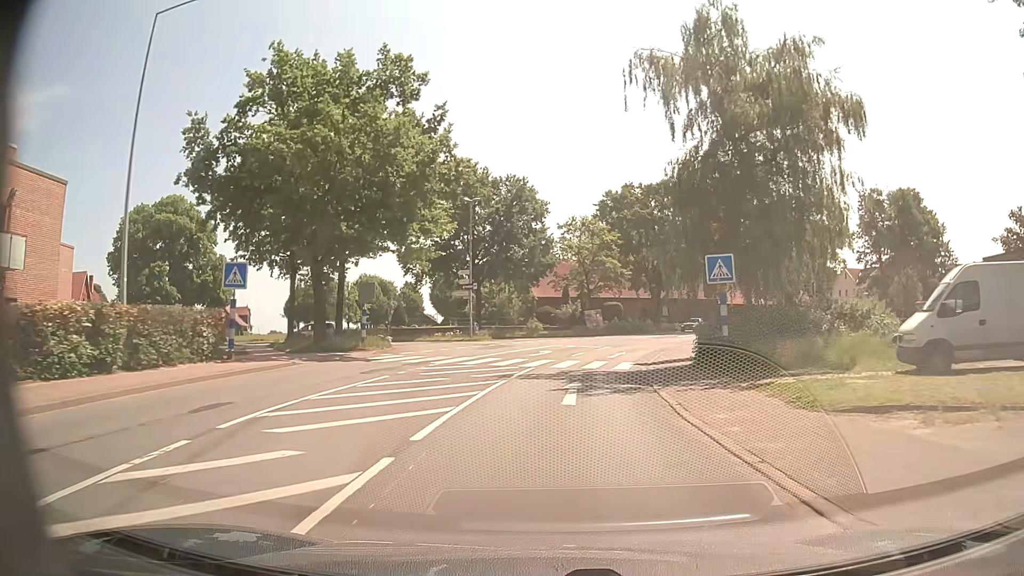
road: secondary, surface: asphalt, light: Day
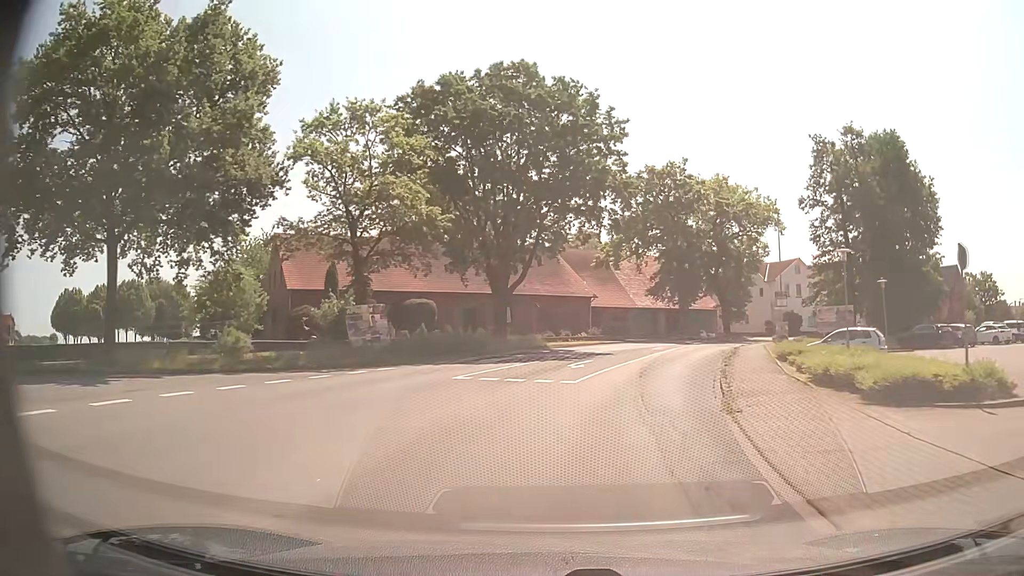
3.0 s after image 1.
(+4.0, +35.6) m; +15°
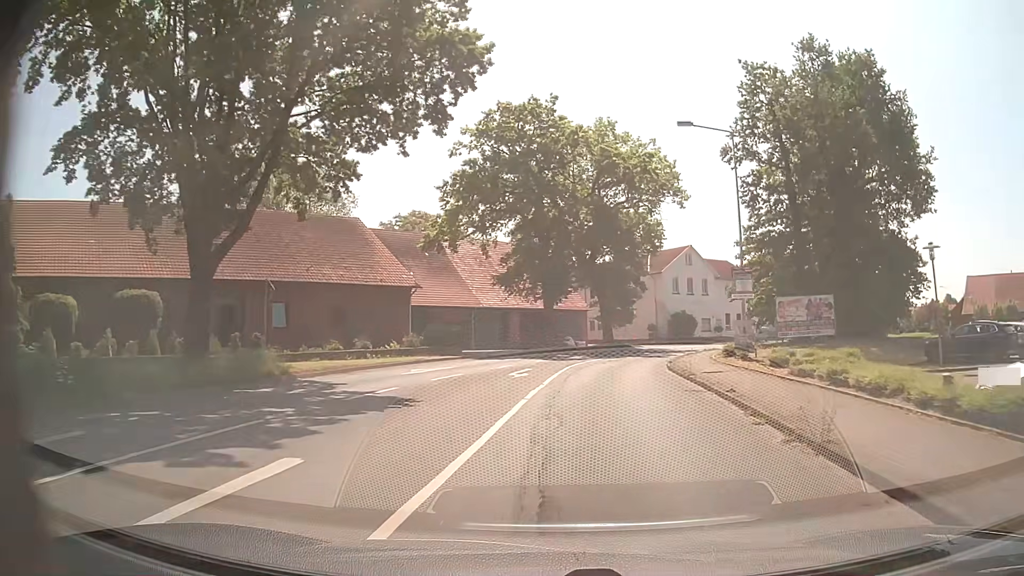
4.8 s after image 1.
(+2.6, +20.6) m; +13°
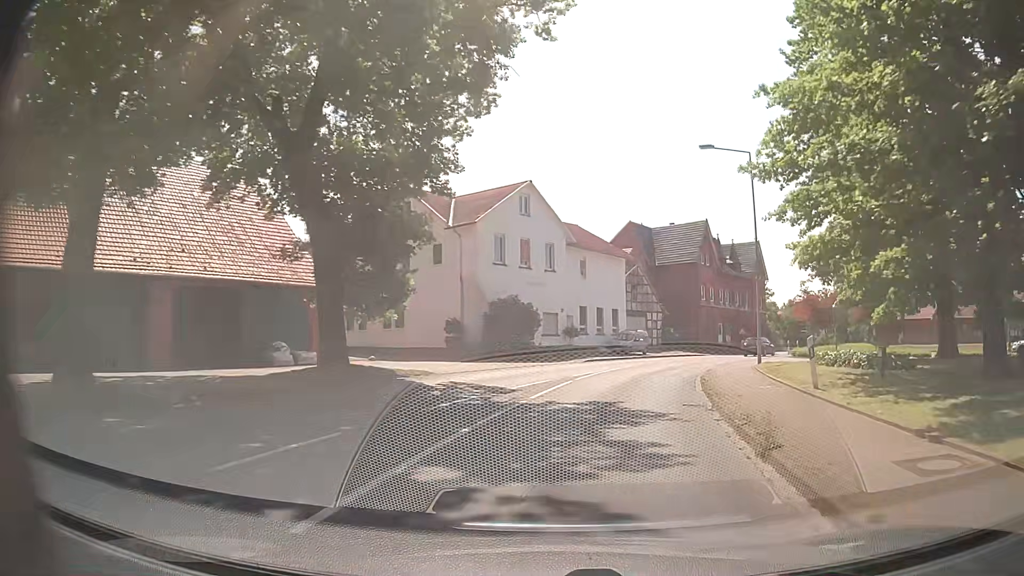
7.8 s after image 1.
(+4.9, +34.3) m; +17°
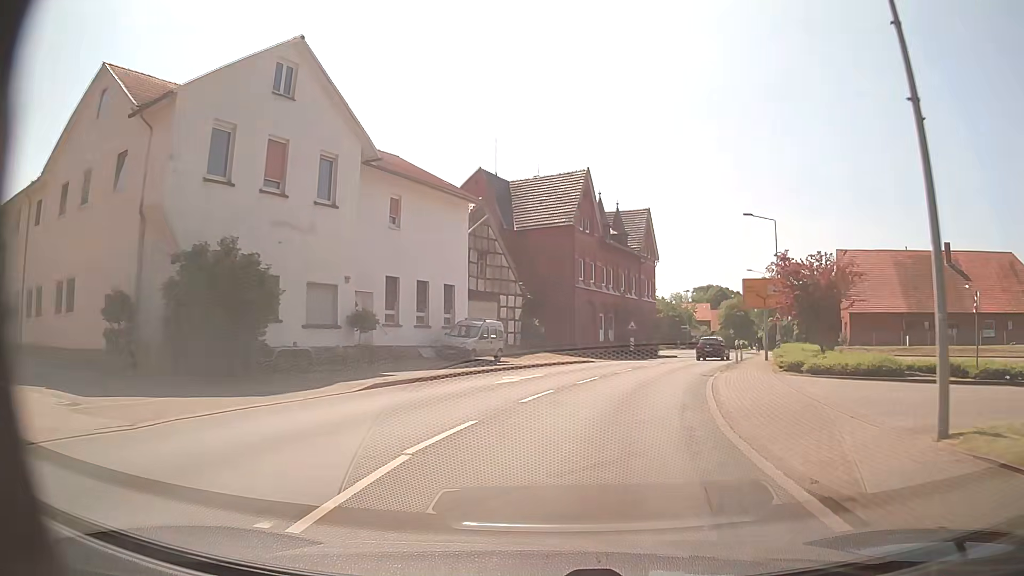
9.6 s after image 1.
(+2.4, +20.9) m; +13°
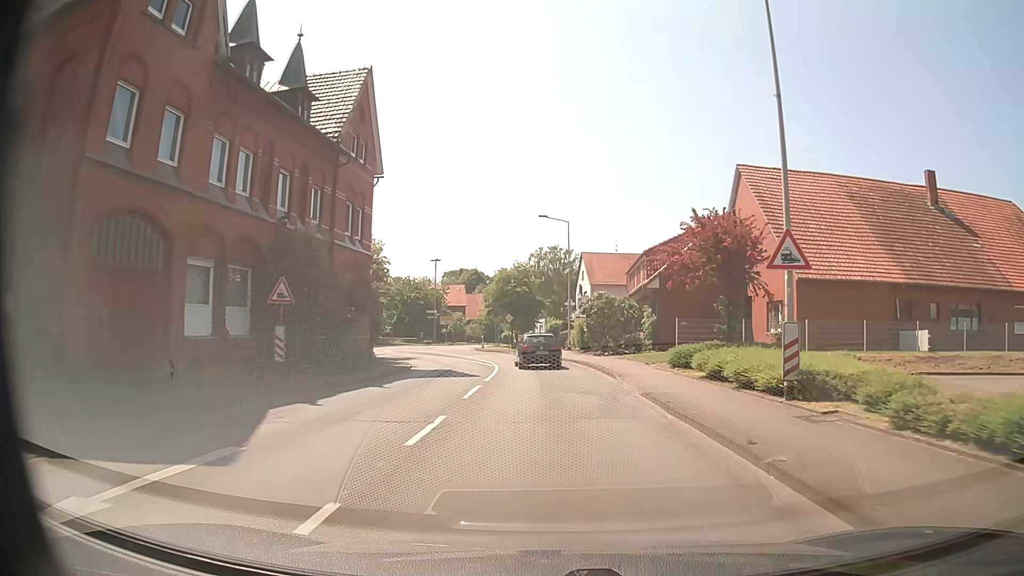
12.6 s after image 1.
(+6.7, +33.7) m; +22°
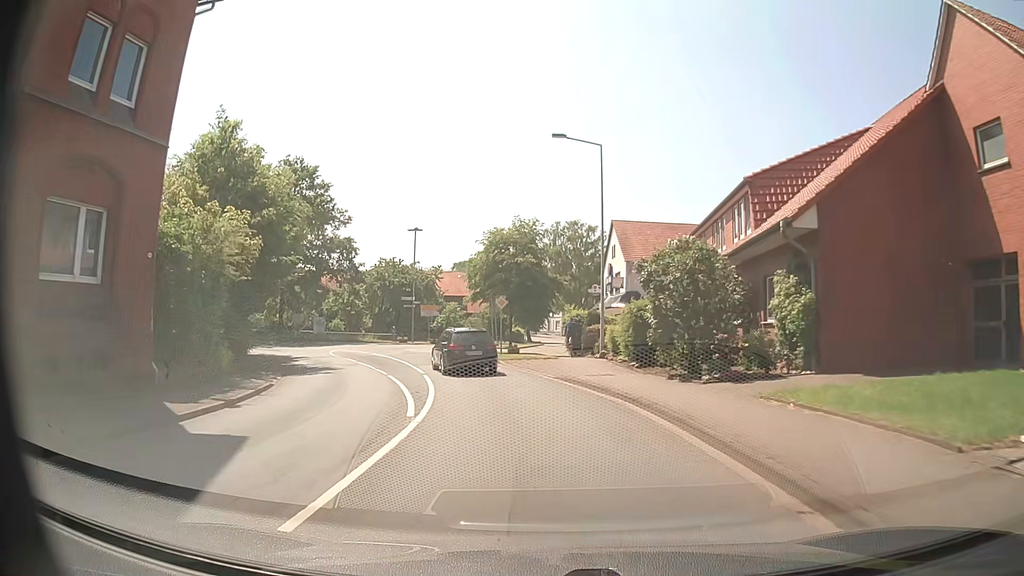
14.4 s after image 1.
(0.0, +20.1) m; -2°
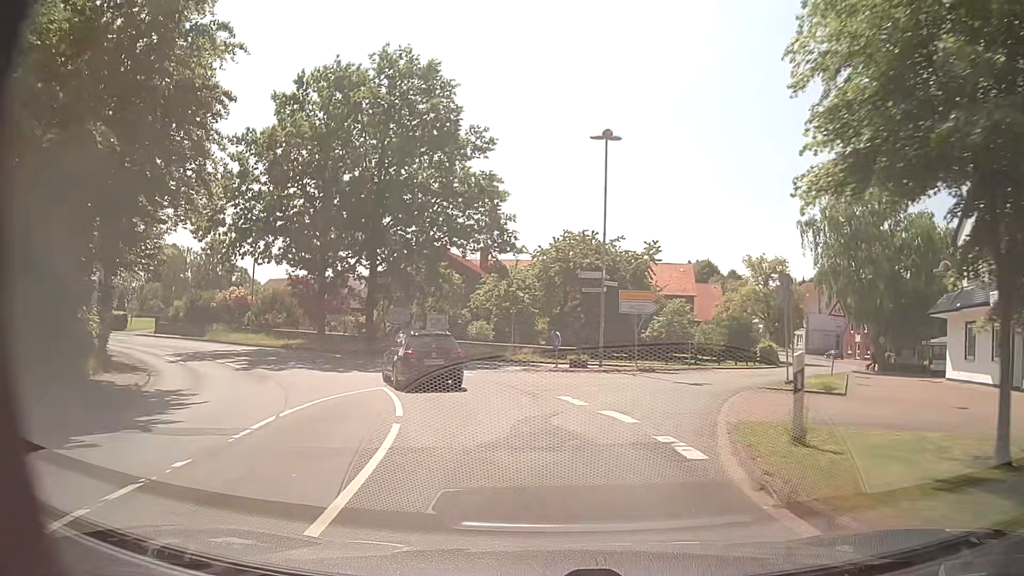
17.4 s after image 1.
(-4.1, +29.6) m; -18°
(0, +10) (+3, +20) (+8, +28) (+13, +37) (+19, +45) (+24, +54) (+28, +63) (+32, +72) (+35, +81) (+36, +91) m
